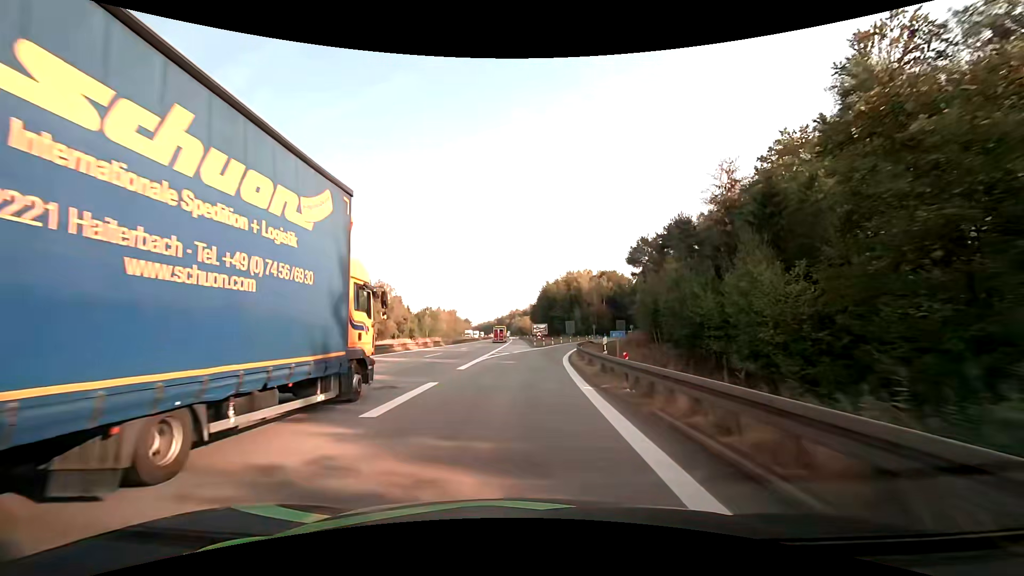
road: motorway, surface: asphalt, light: Day
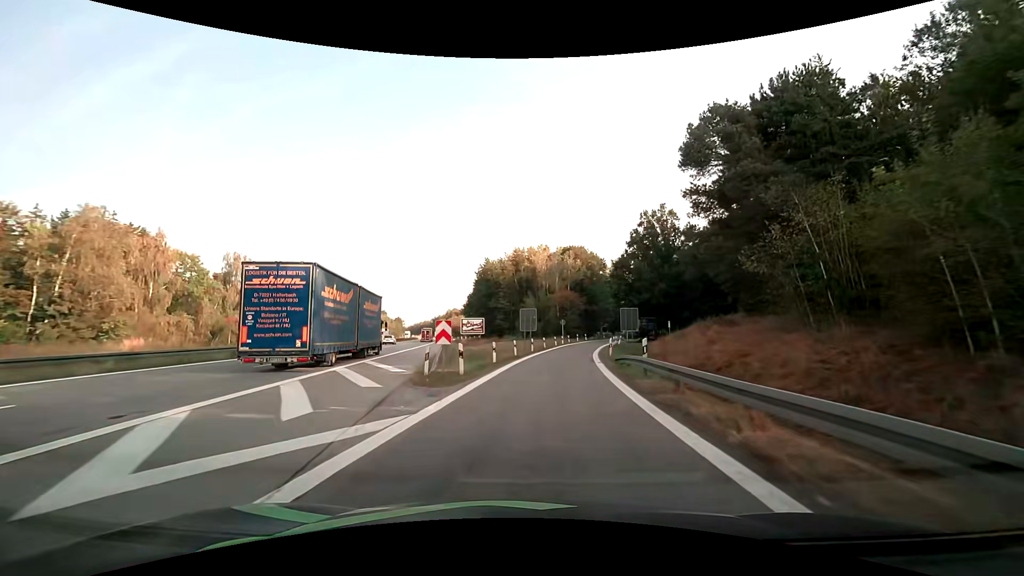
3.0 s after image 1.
(+1.9, +45.2) m; +7°
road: motorway_link
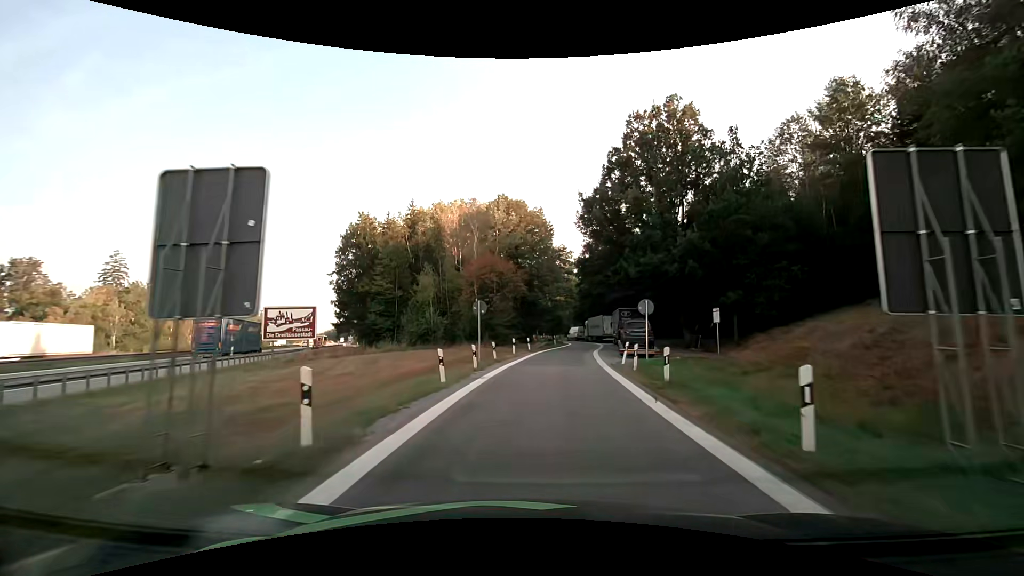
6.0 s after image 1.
(+3.0, +38.8) m; +8°
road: service
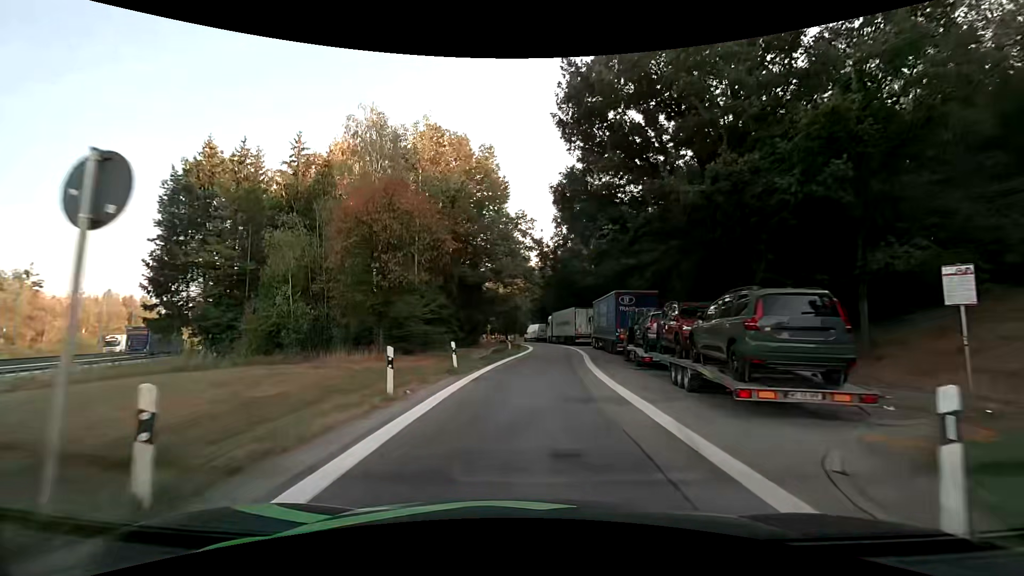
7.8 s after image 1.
(+0.9, +20.2) m; +6°
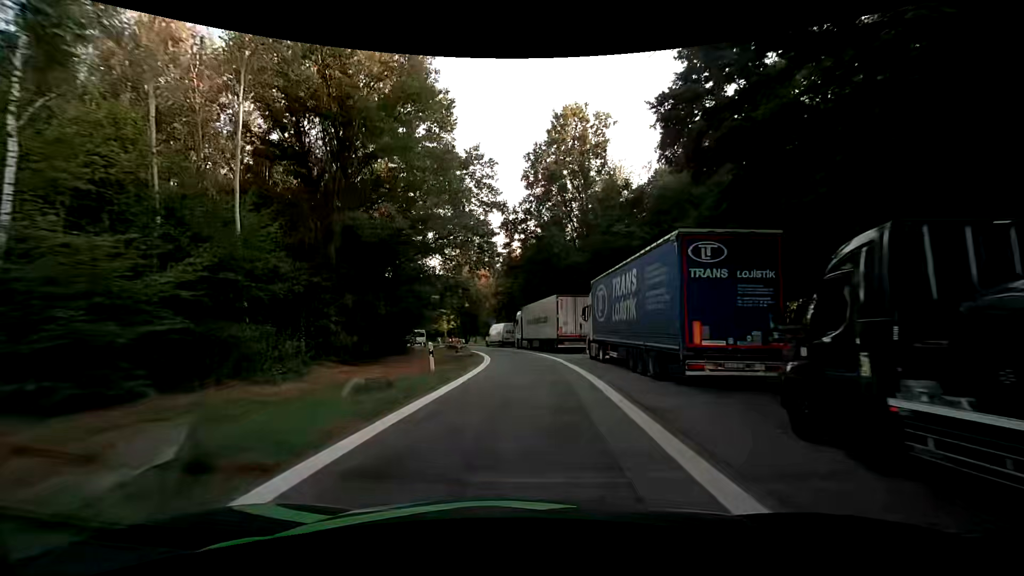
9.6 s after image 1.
(+0.5, +18.0) m; +3°
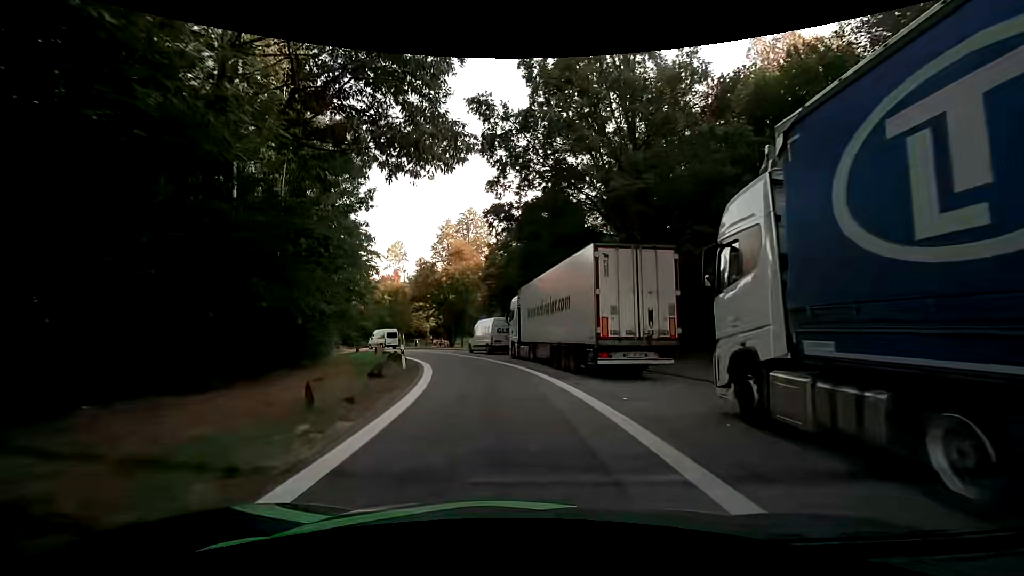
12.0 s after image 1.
(+0.2, +19.0) m; +3°
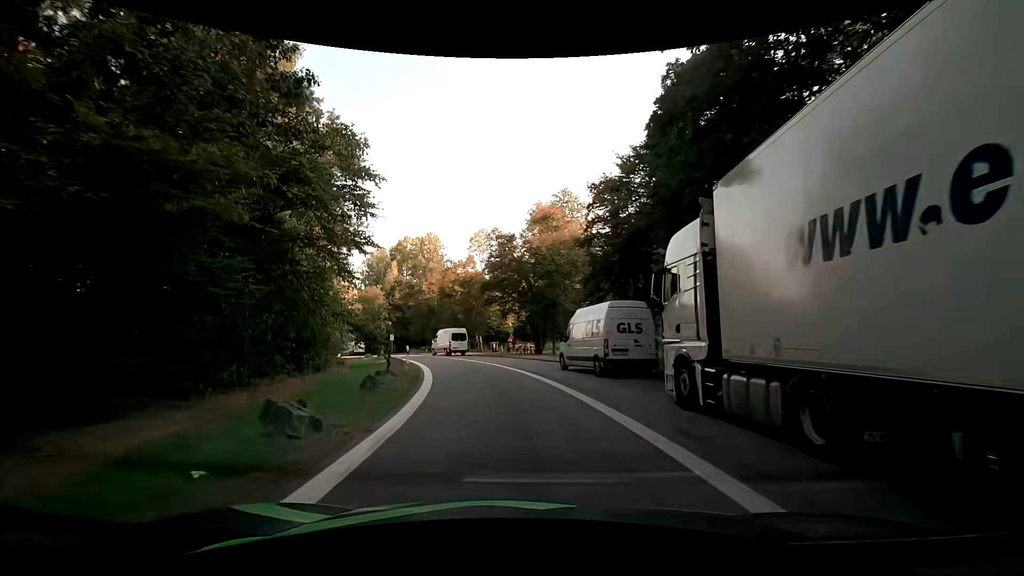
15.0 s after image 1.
(-2.3, +18.7) m; -12°
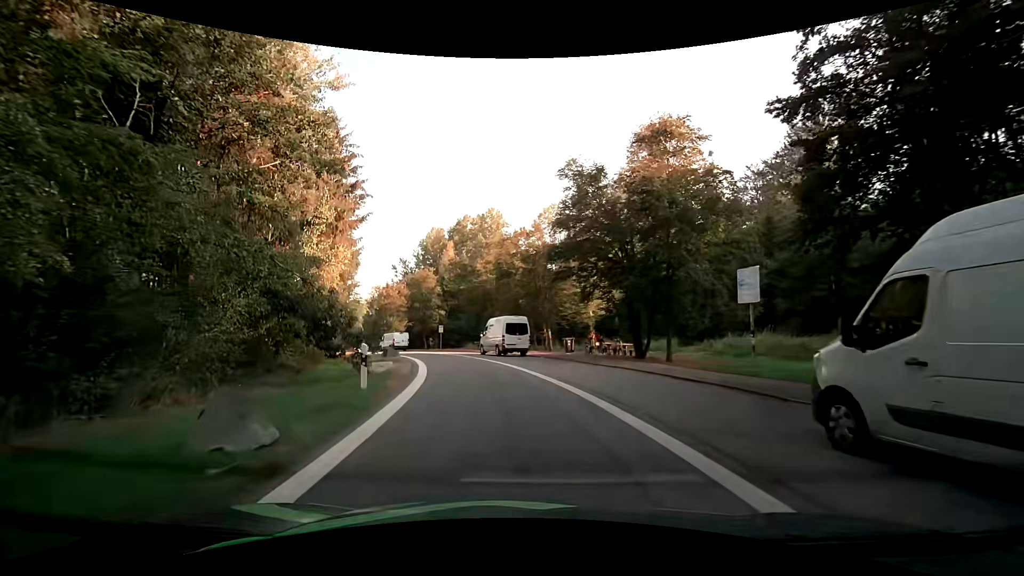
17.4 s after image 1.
(-1.6, +15.7) m; -11°
(0, +10) (-2, +20) (-4, +30) (-7, +39) (-12, +48) (-17, +56) (-23, +64) (-30, +72) (-36, +80) (-42, +88) m
